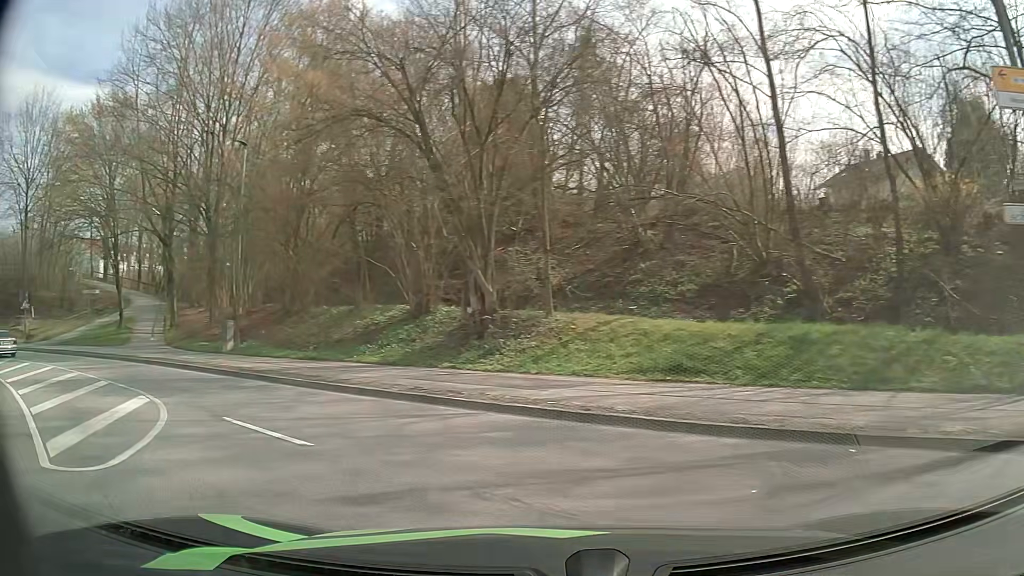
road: unclassified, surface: asphalt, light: Day
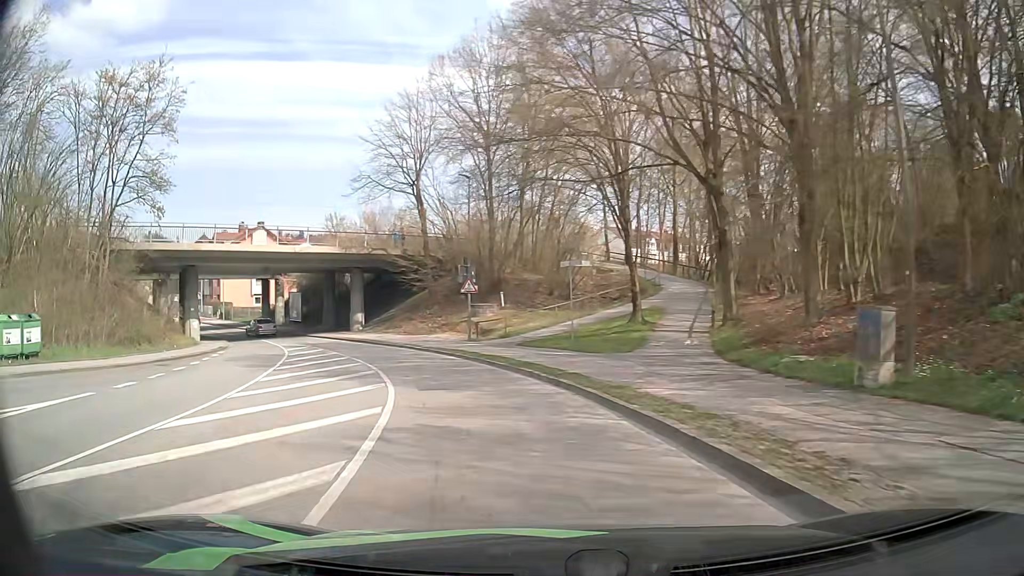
(-8.0, +15.2) m; -47°
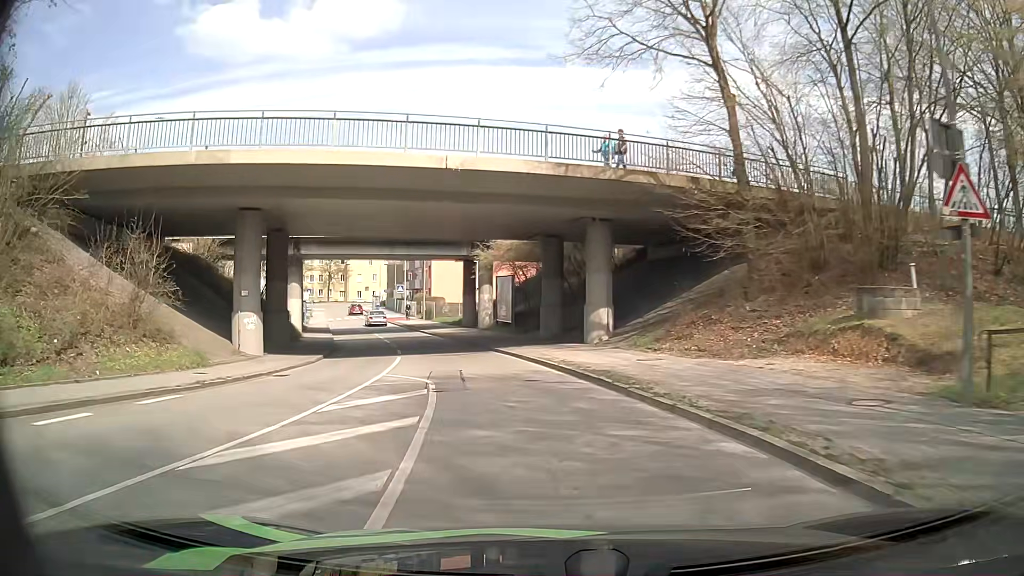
(-5.4, +24.3) m; -22°
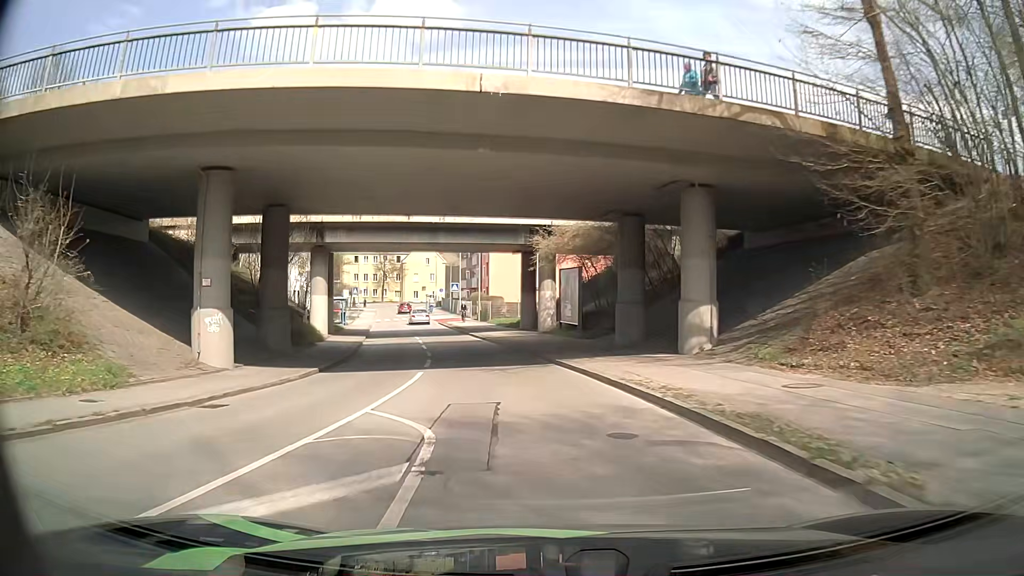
(-0.4, +7.0) m; -6°
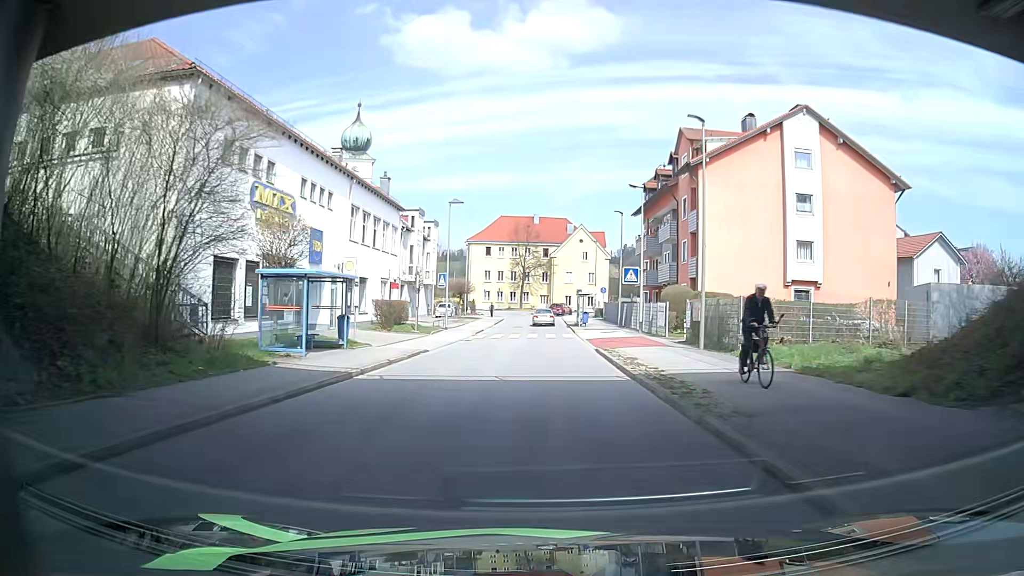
(-2.4, +36.6) m; -12°
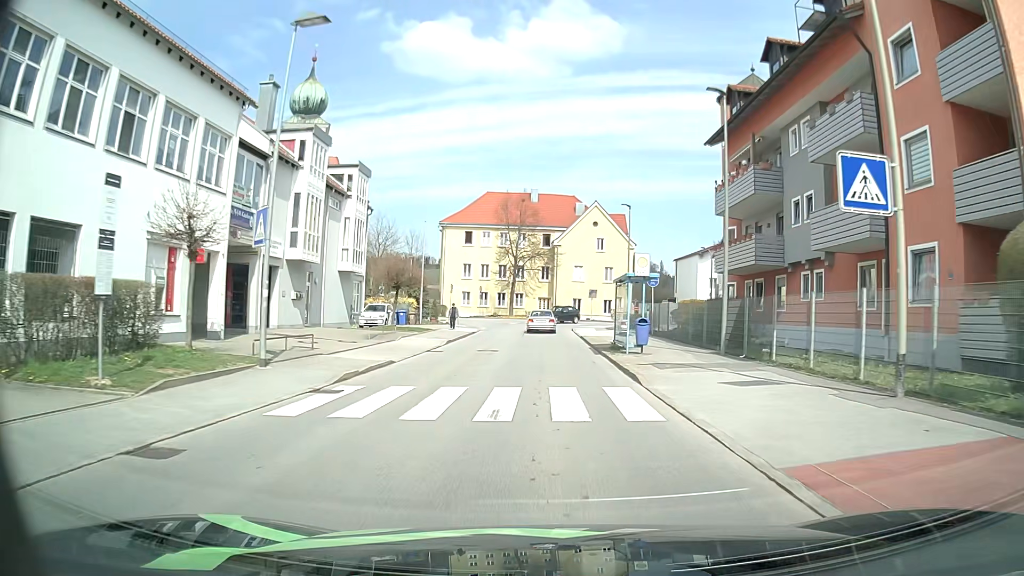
(-0.7, +27.9) m; -2°
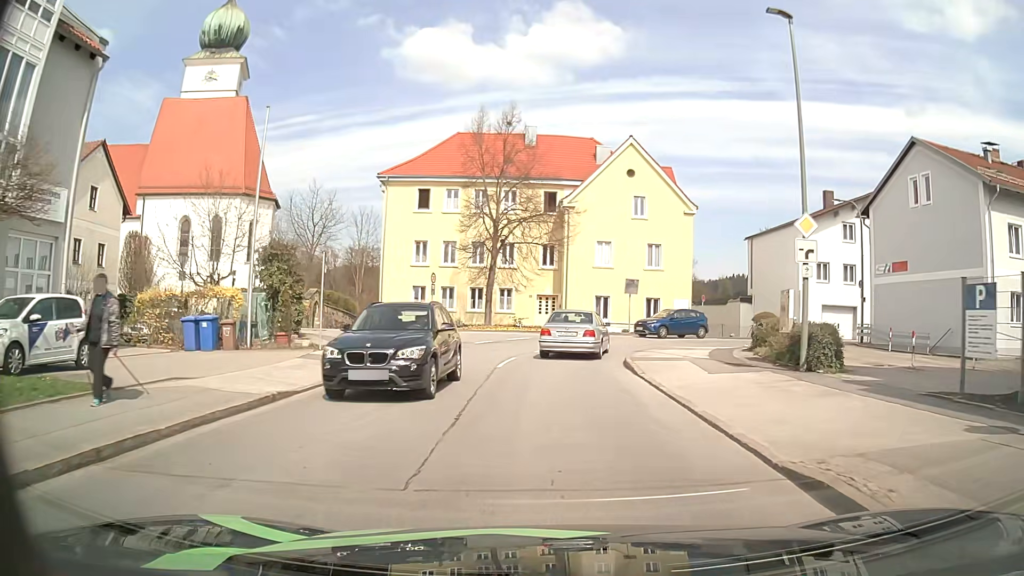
(-0.3, +29.8) m; -1°
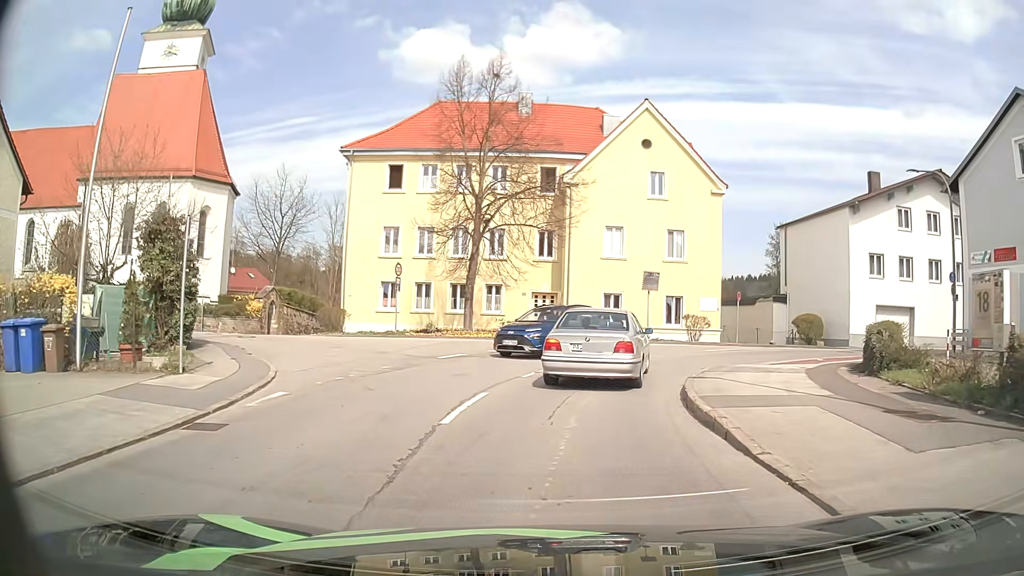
(+0.1, +8.2) m; 0°
(0, +10) (+3, +19) (+10, +26) (+20, +29) (+30, +30) (+40, +30) (+50, +31) (+60, +31) (+70, +31) (+80, +30) m
